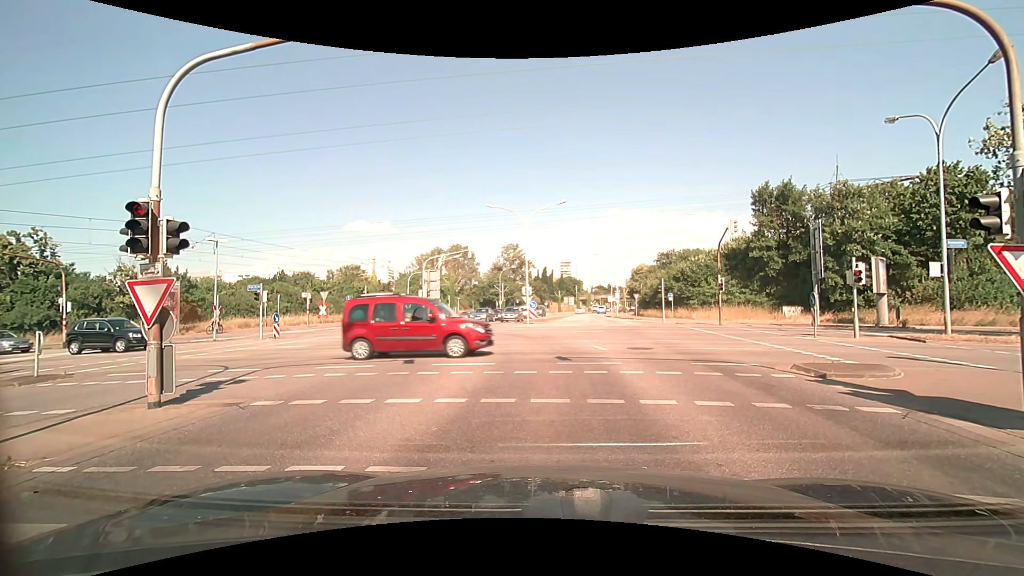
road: secondary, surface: asphalt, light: Day
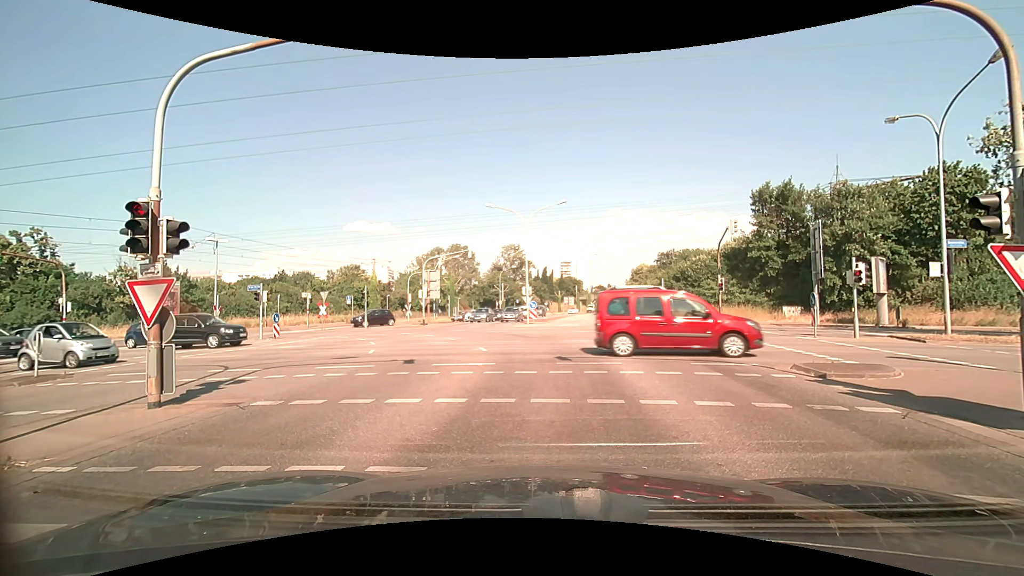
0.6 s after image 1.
(0.0, 0.0) m; 0°
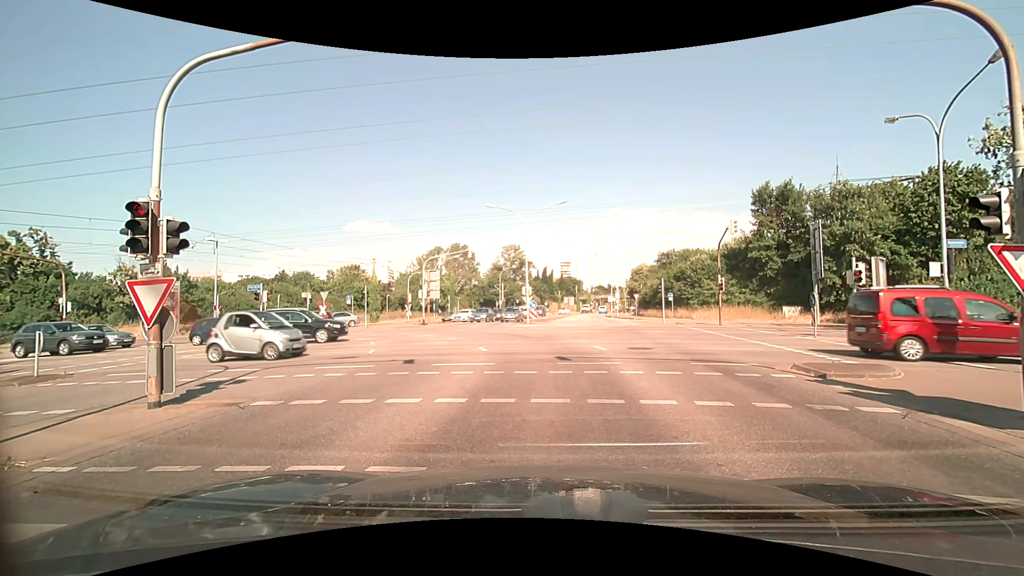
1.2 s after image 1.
(0.0, 0.0) m; 0°
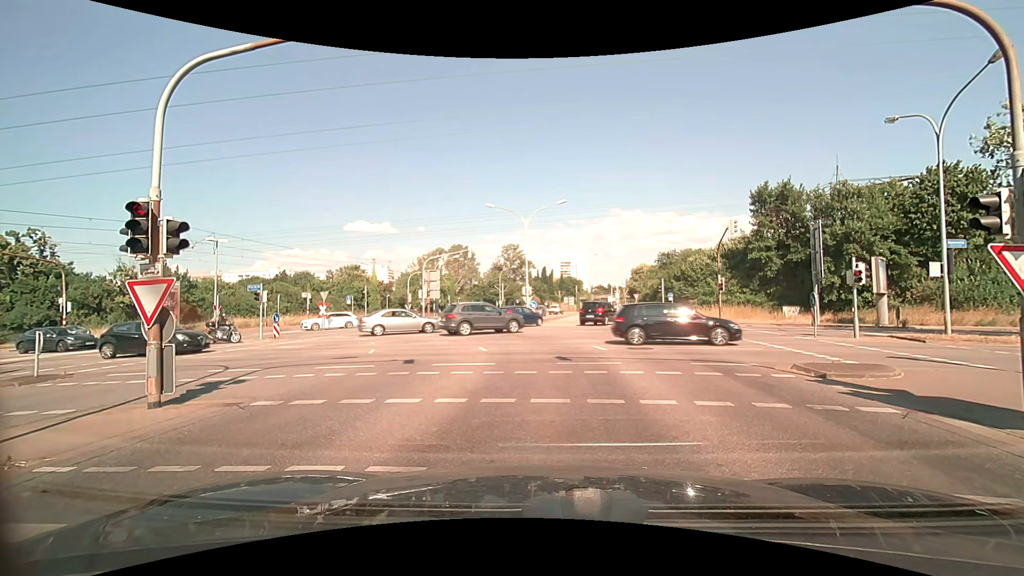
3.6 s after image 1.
(0.0, 0.0) m; 0°
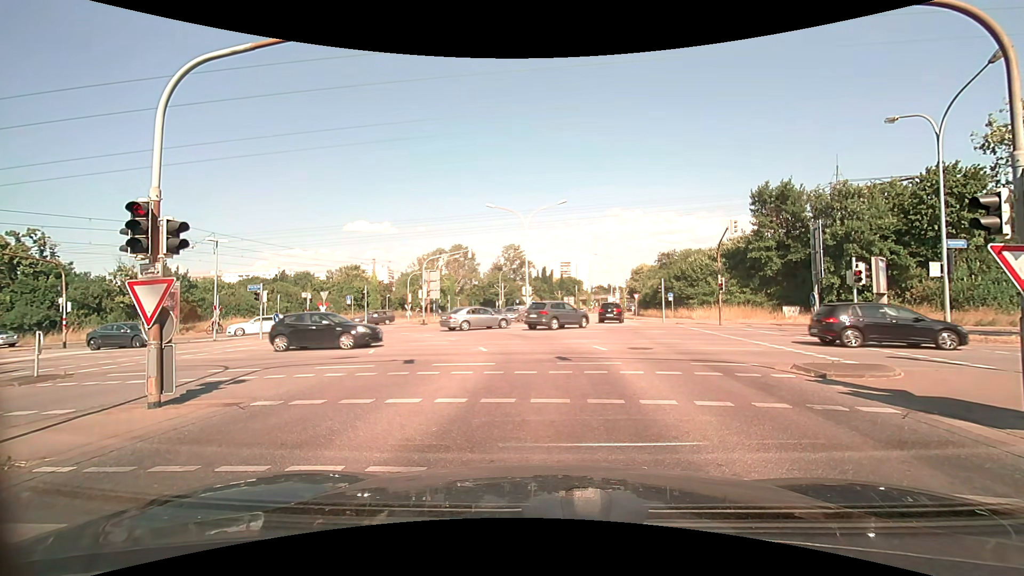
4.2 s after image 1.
(0.0, 0.0) m; 0°
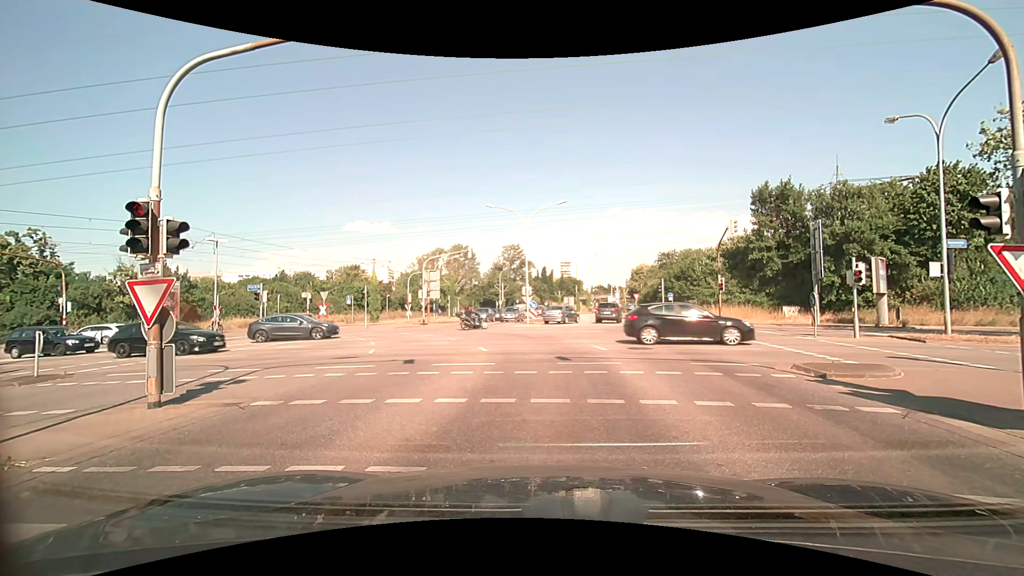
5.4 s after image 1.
(0.0, 0.0) m; 0°
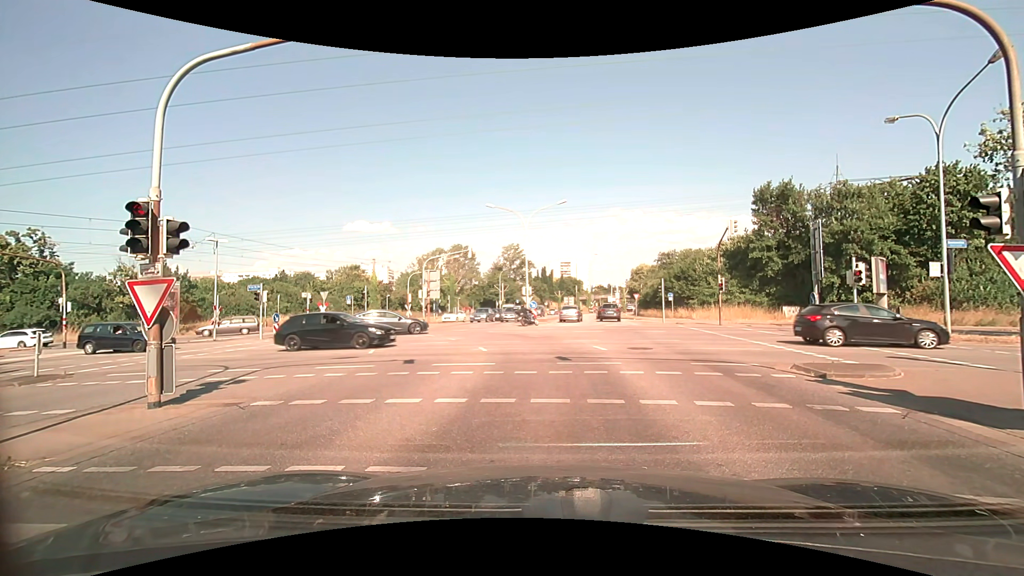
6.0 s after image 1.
(0.0, 0.0) m; 0°
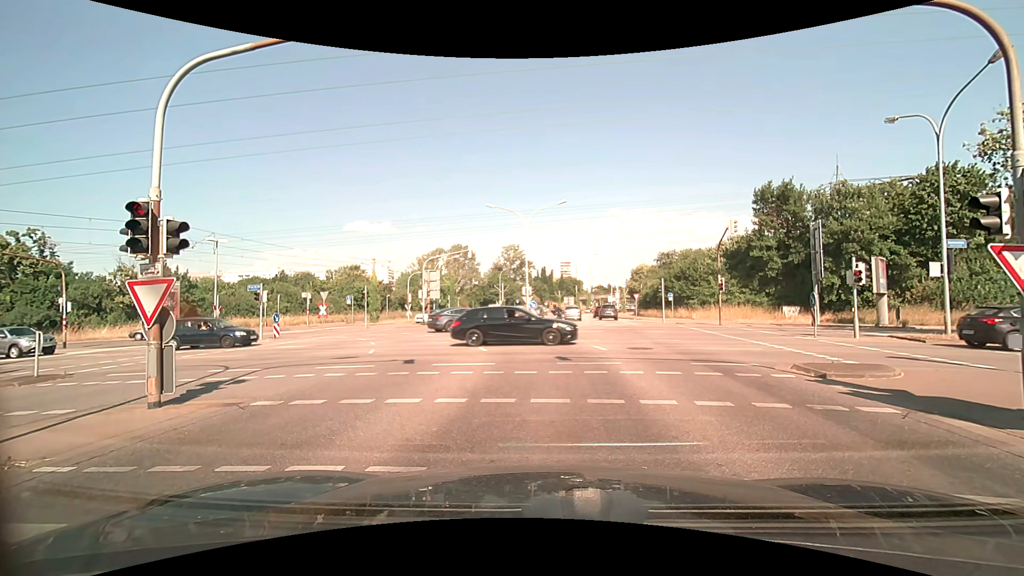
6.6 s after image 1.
(0.0, 0.0) m; 0°
(0, +10) (0, +20) (-3, +29) (-10, +36) (-20, +39) (-30, +41) (-40, +42) (-50, +44) (-59, +45) (-69, +47) m
